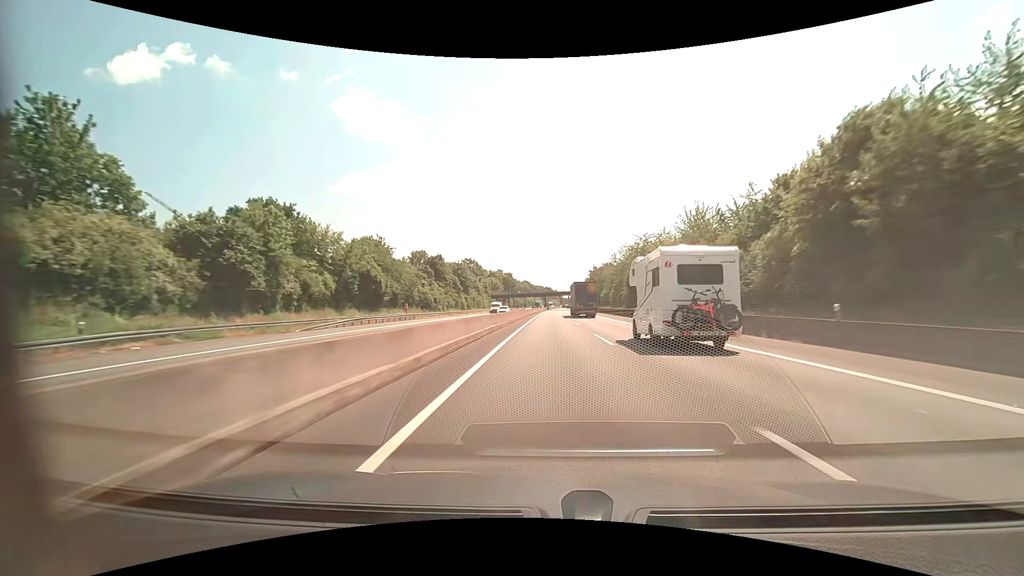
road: motorway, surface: asphalt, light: Day
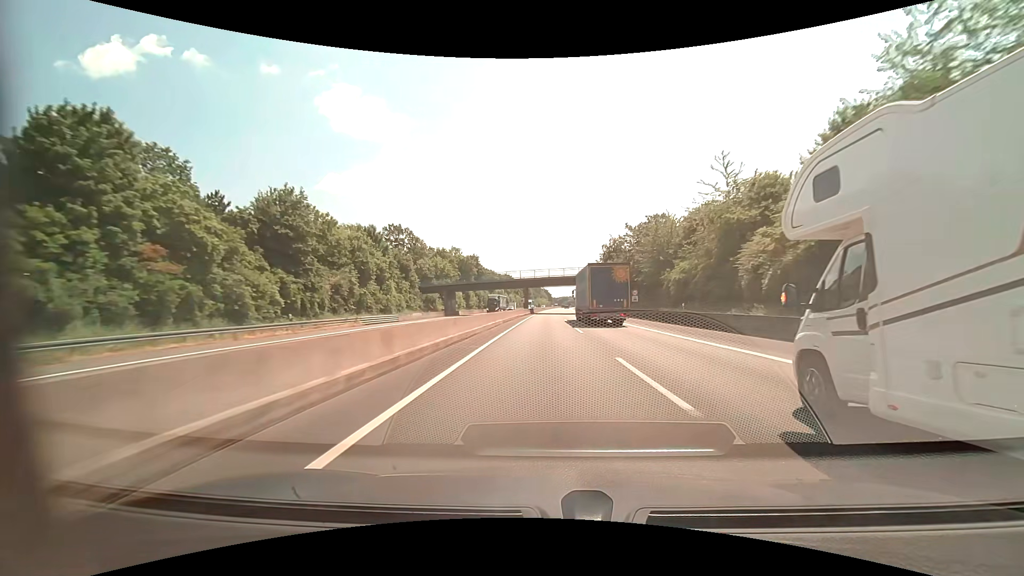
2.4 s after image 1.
(+1.2, +82.2) m; +1°
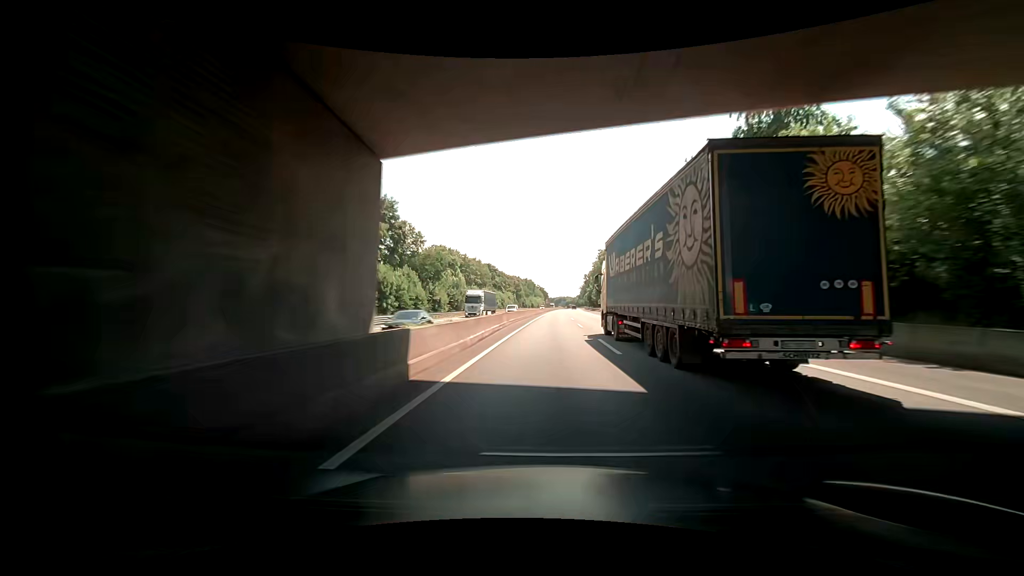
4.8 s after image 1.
(+0.5, +82.1) m; 0°
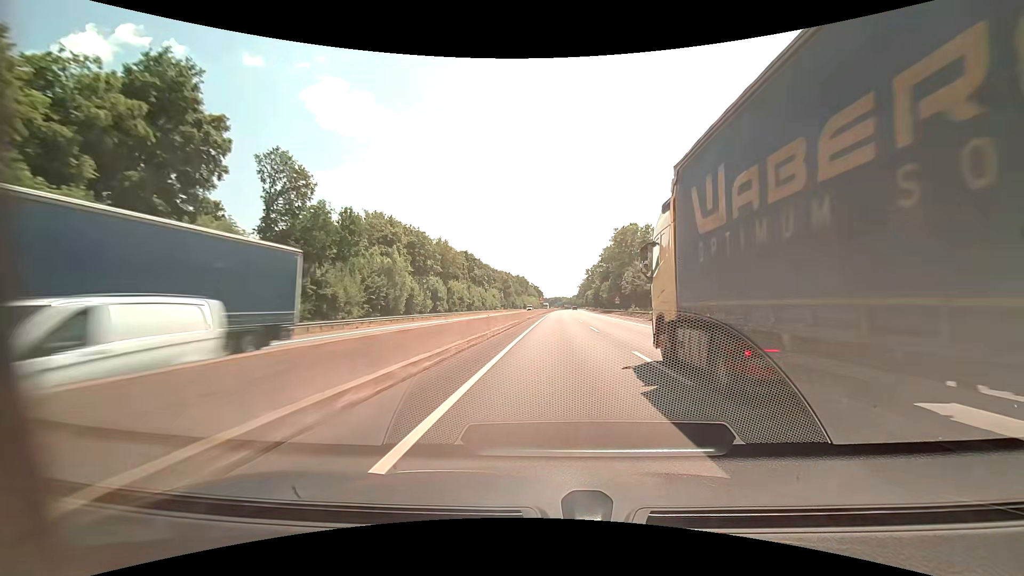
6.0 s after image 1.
(-0.1, +41.0) m; +1°
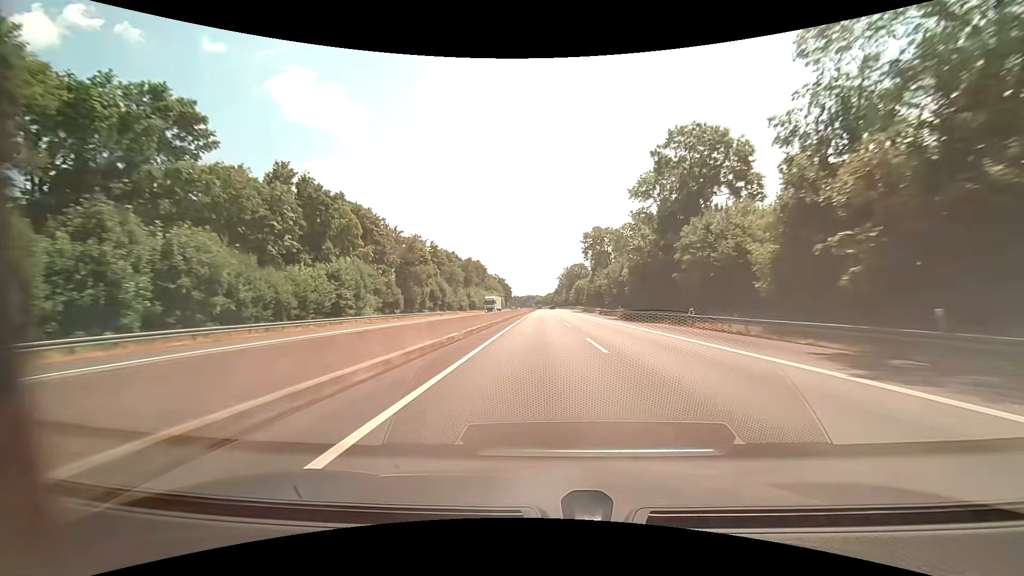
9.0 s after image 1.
(+3.0, +101.6) m; +3°
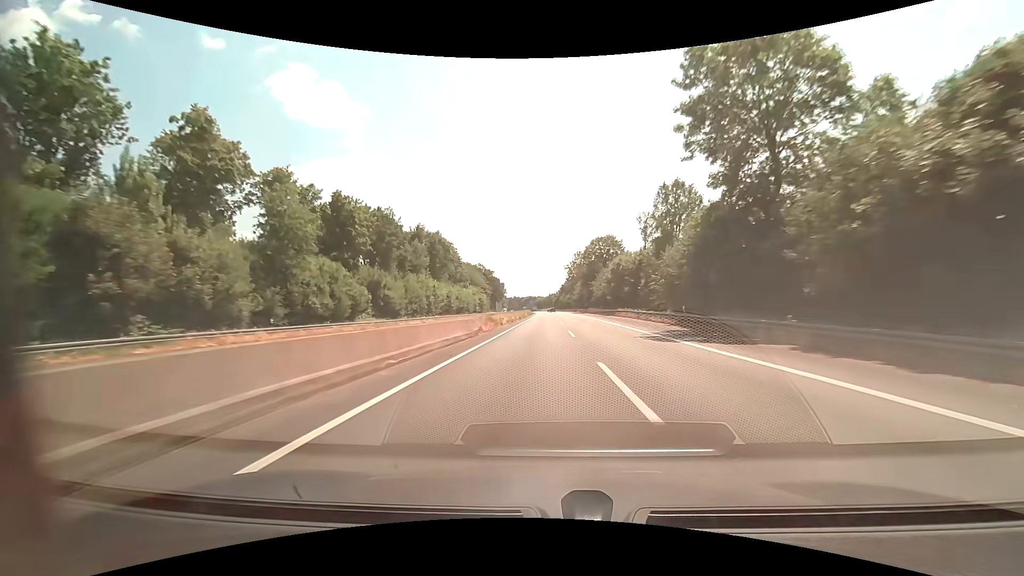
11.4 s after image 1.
(+0.3, +79.8) m; 0°
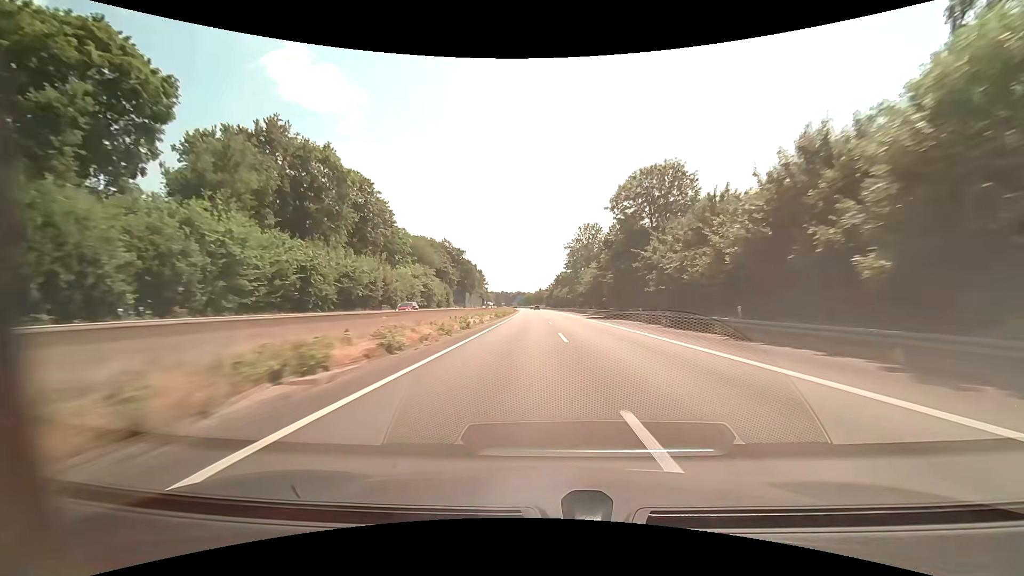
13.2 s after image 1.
(+0.4, +59.5) m; +1°
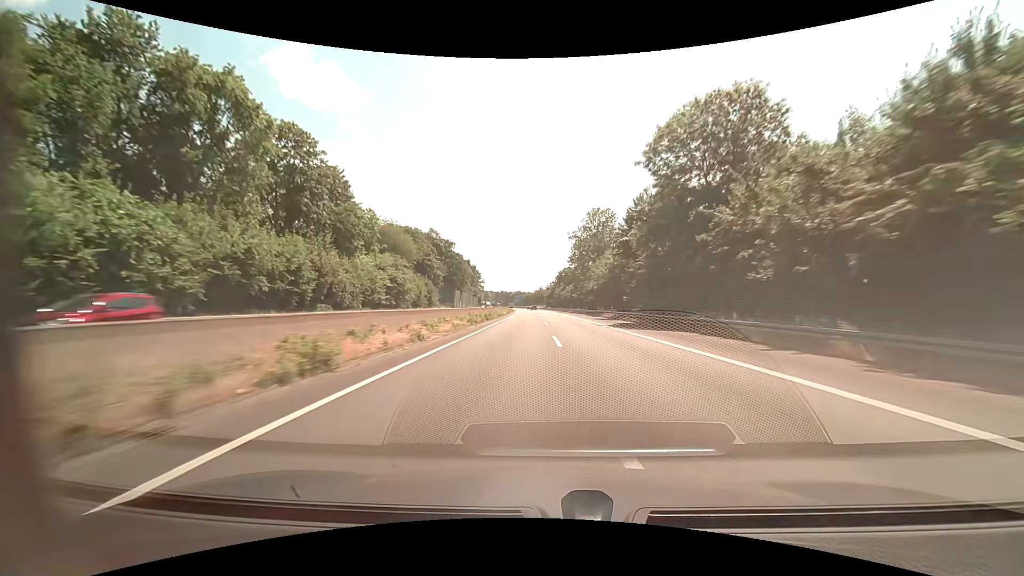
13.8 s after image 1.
(+0.1, +19.8) m; 0°
(0, +10) (0, +20) (0, +30) (0, +40) (0, +50) (0, +60) (0, +70) (0, +80) (0, +90) (-1, +100) m
